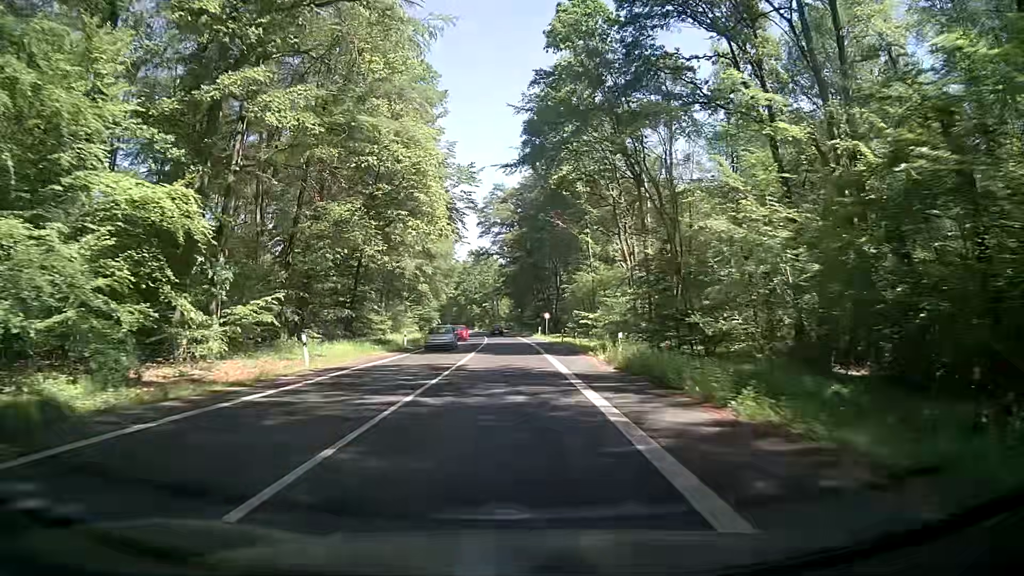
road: secondary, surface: asphalt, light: Day
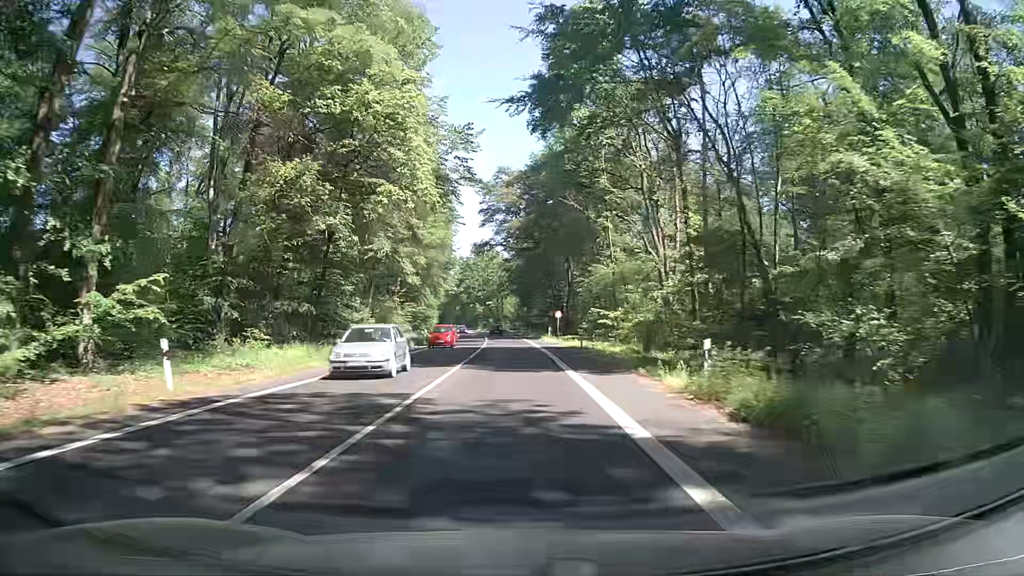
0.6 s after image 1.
(-0.1, +11.0) m; 0°
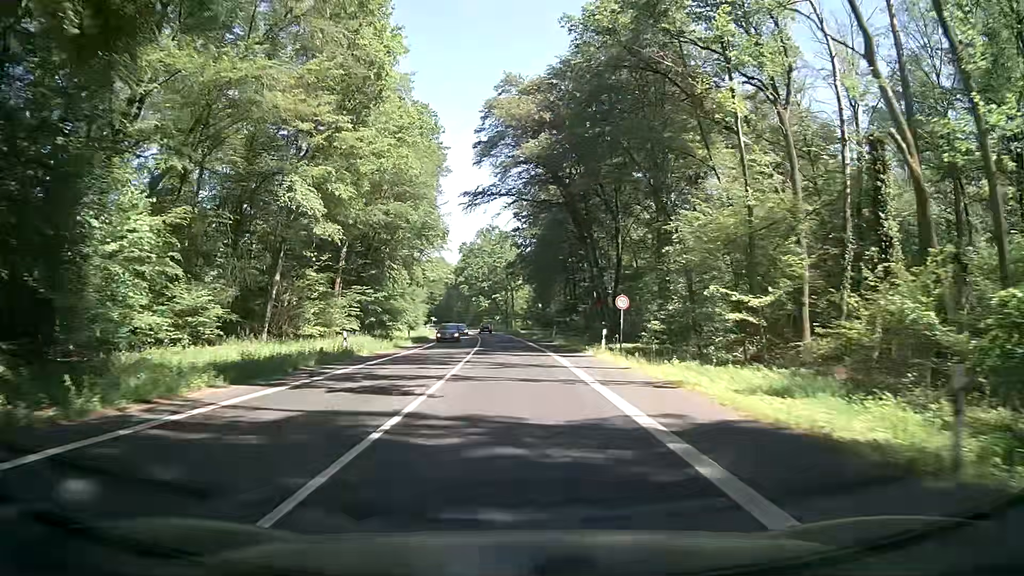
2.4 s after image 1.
(-0.6, +33.3) m; -2°
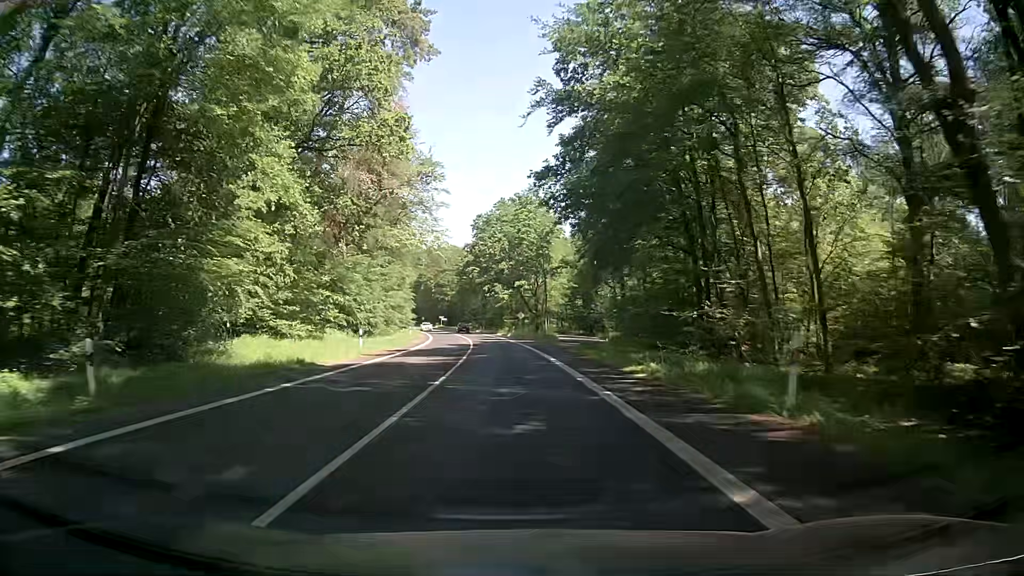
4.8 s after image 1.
(-0.6, +44.8) m; -3°
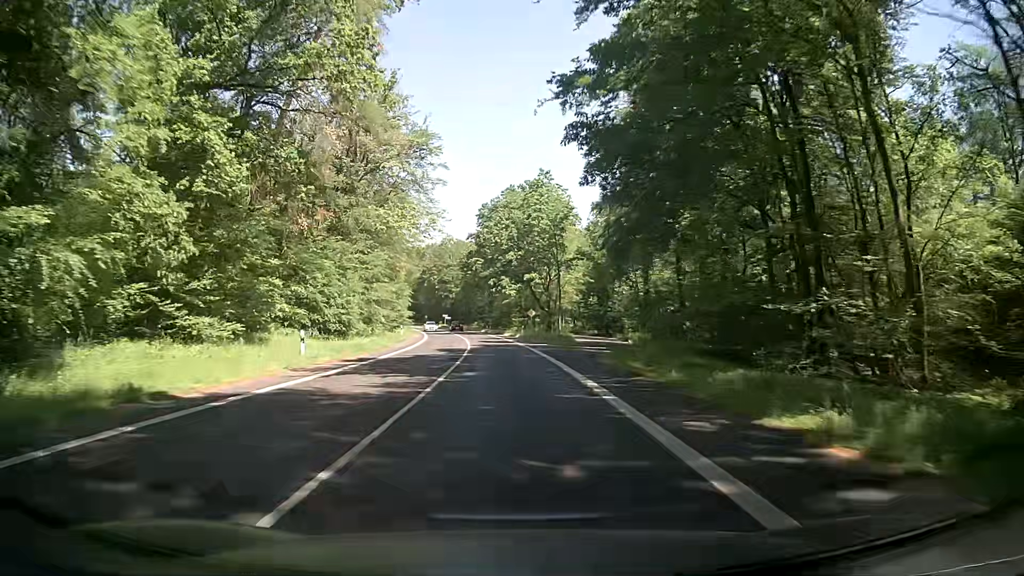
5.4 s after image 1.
(0.0, +11.2) m; 0°
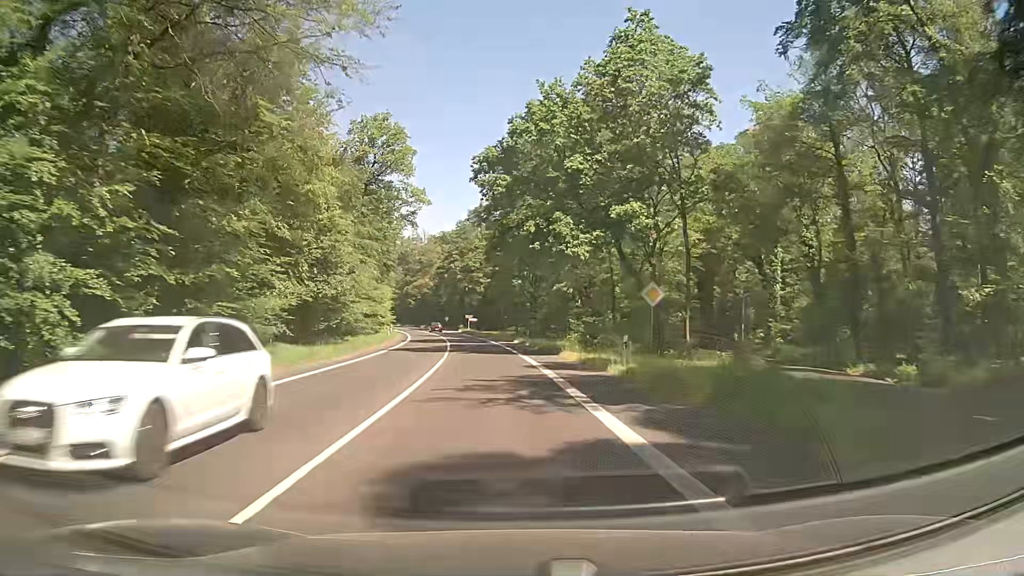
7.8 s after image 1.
(-1.1, +45.0) m; -4°
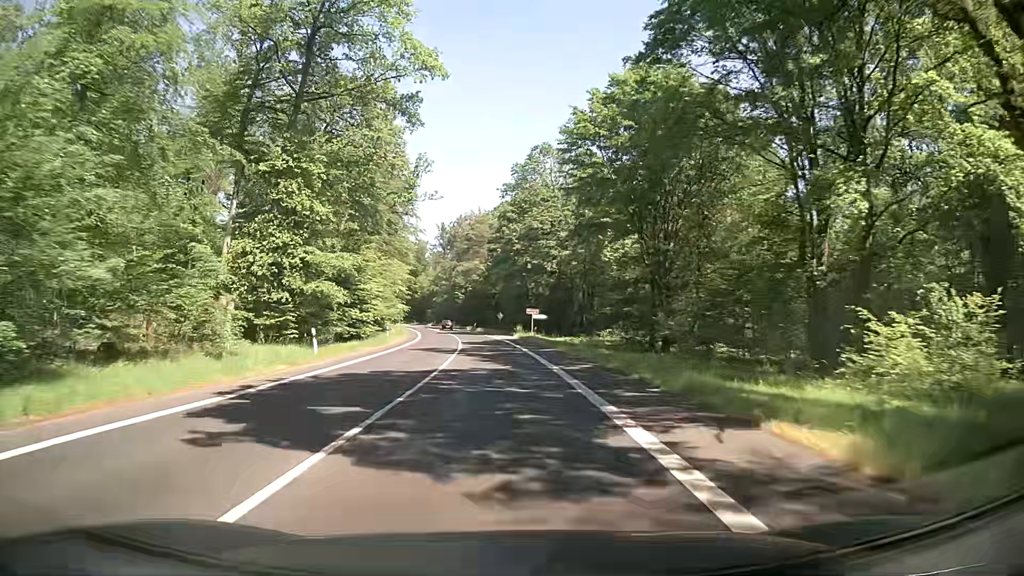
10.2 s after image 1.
(-2.4, +45.0) m; -6°
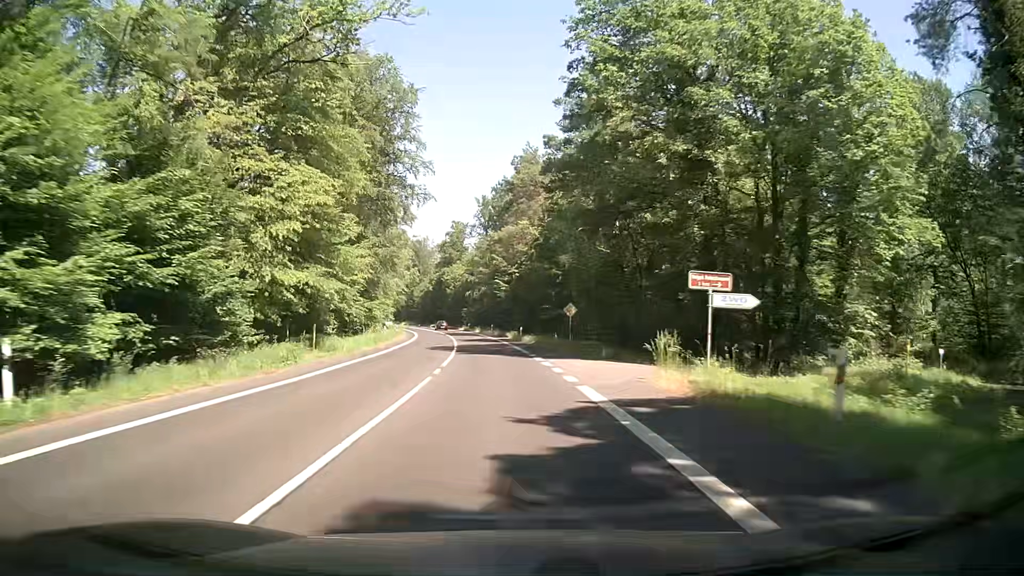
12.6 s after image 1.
(-1.9, +45.0) m; -5°
(0, +10) (0, +20) (-1, +30) (-2, +40) (-3, +50) (-4, +60) (-5, +70) (-7, +80) (-8, +89) (-10, +99) m
